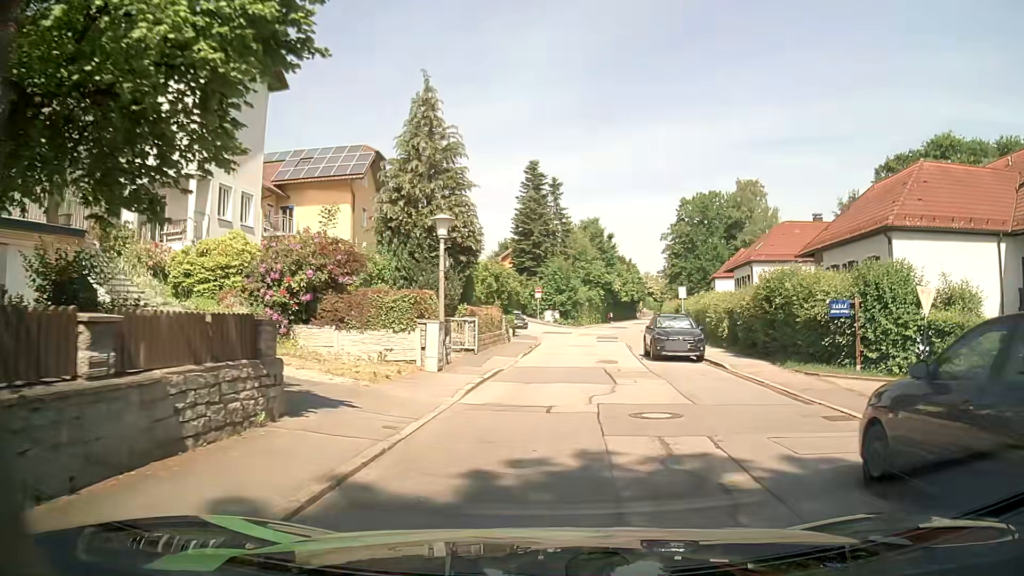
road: residential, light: Day
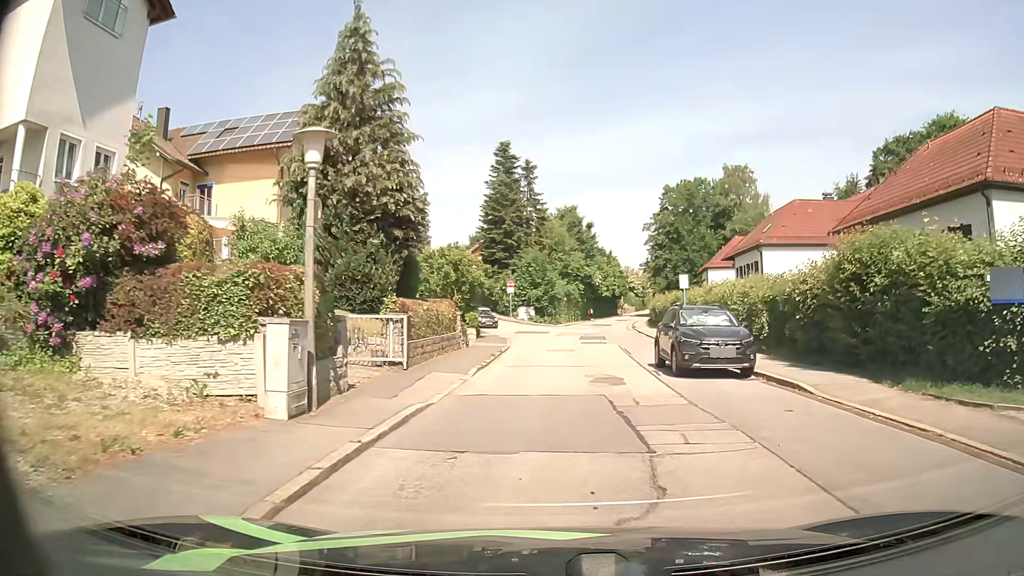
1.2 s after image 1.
(+0.1, +8.0) m; +2°
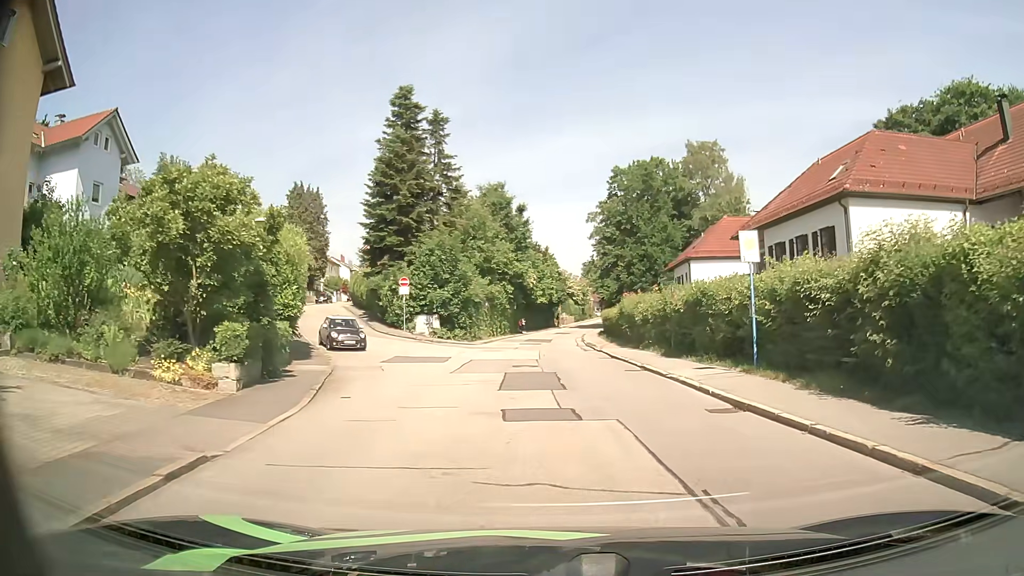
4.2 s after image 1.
(+1.0, +21.0) m; +6°
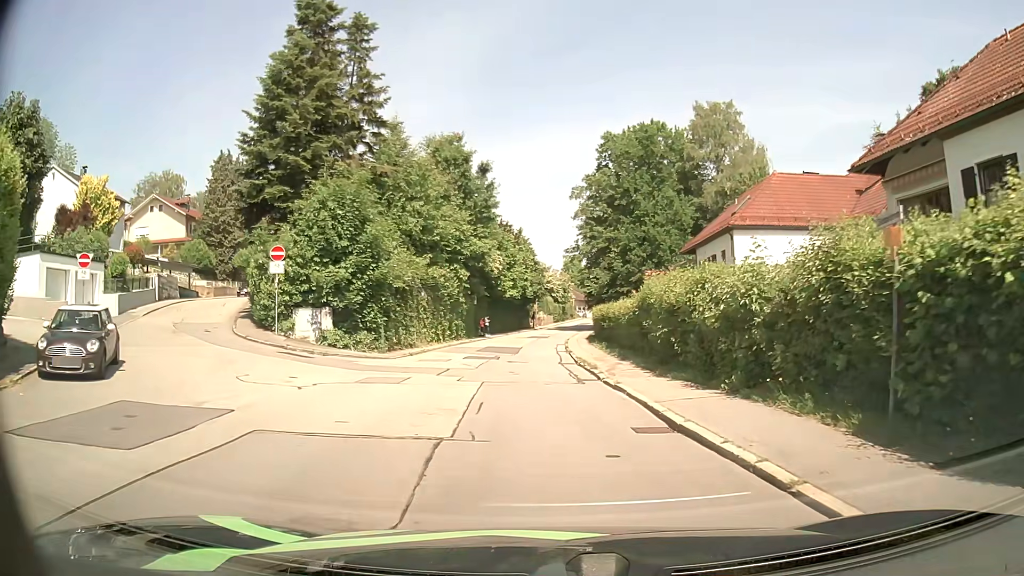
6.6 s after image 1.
(+0.5, +17.3) m; +2°
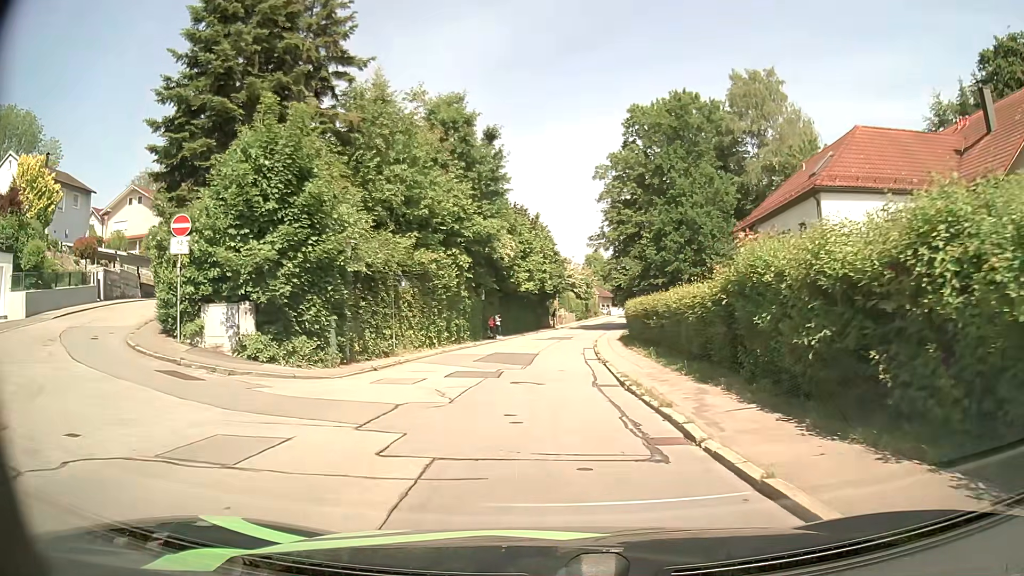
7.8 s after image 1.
(-0.1, +8.8) m; -2°
